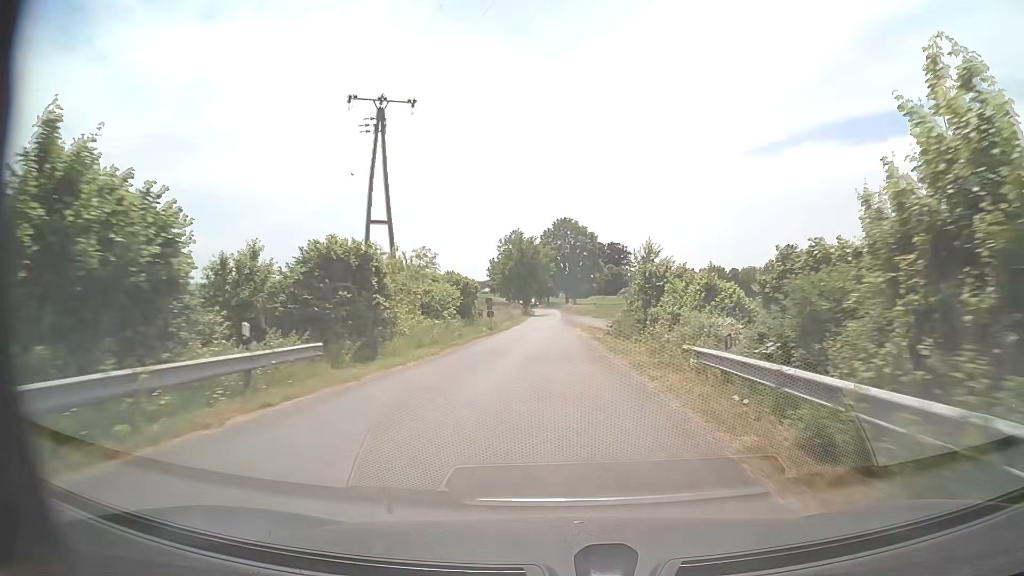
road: unclassified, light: Day
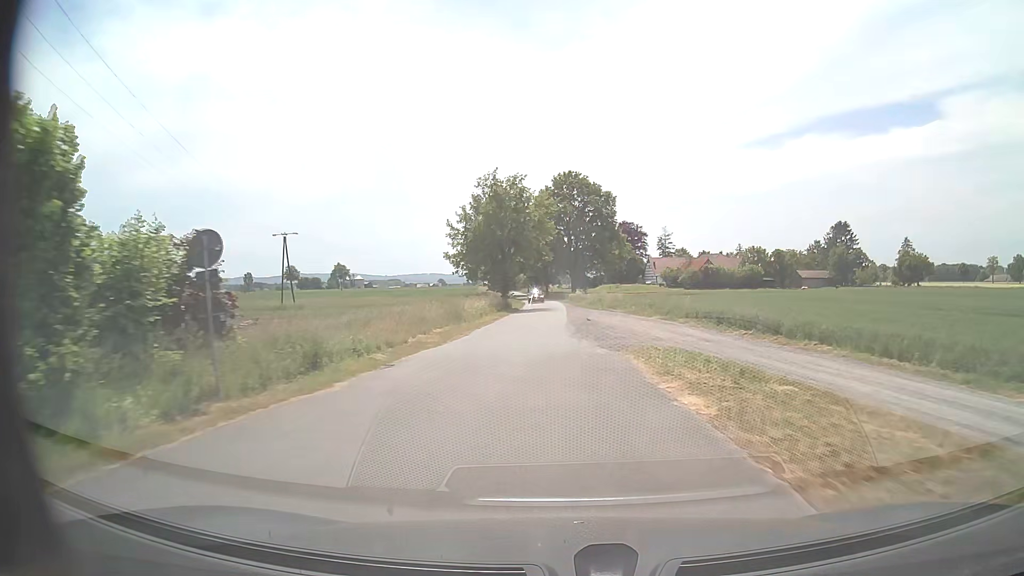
(-0.1, +43.3) m; 0°
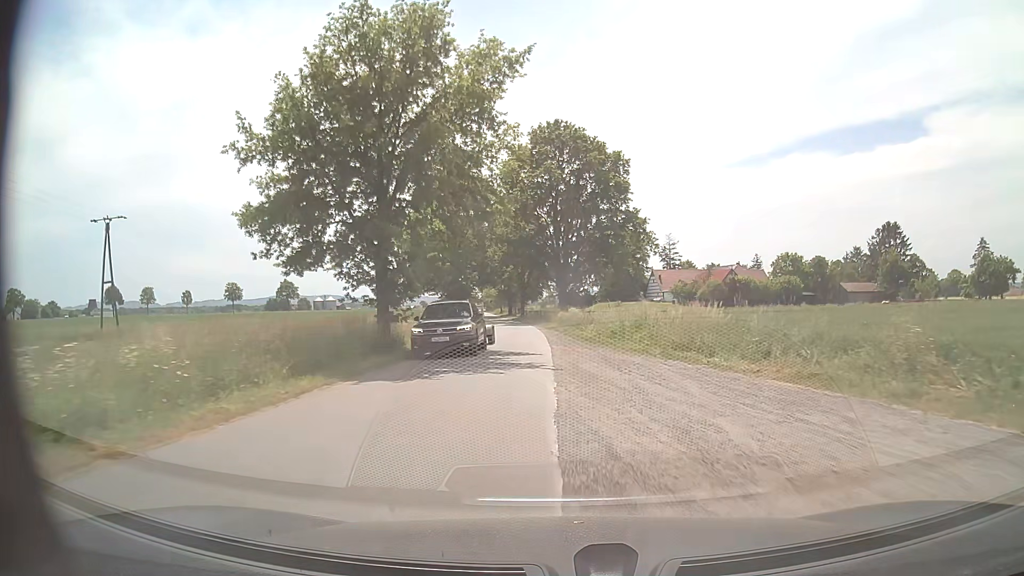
(+0.4, +38.3) m; +1°
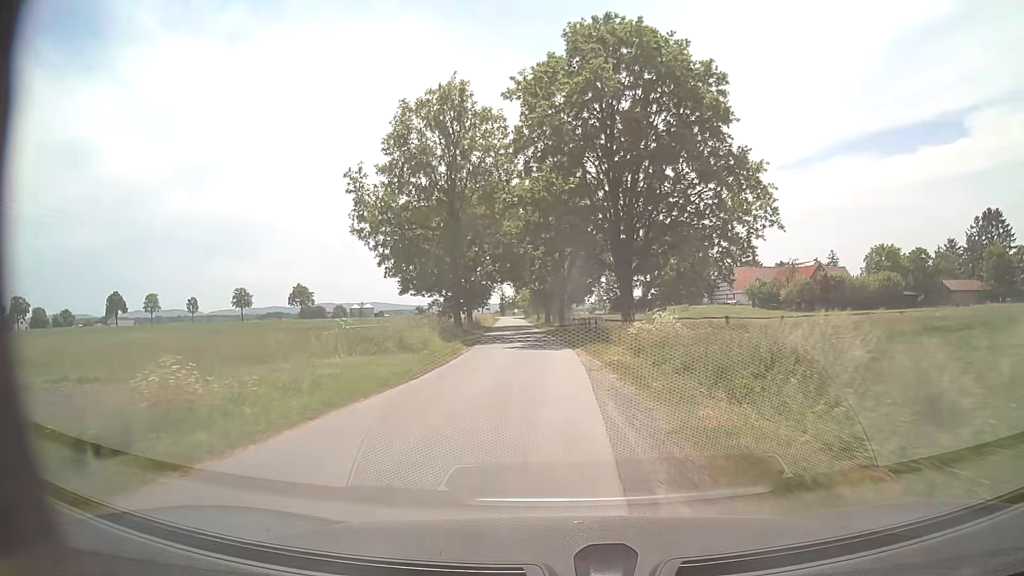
(-0.5, +25.9) m; -4°
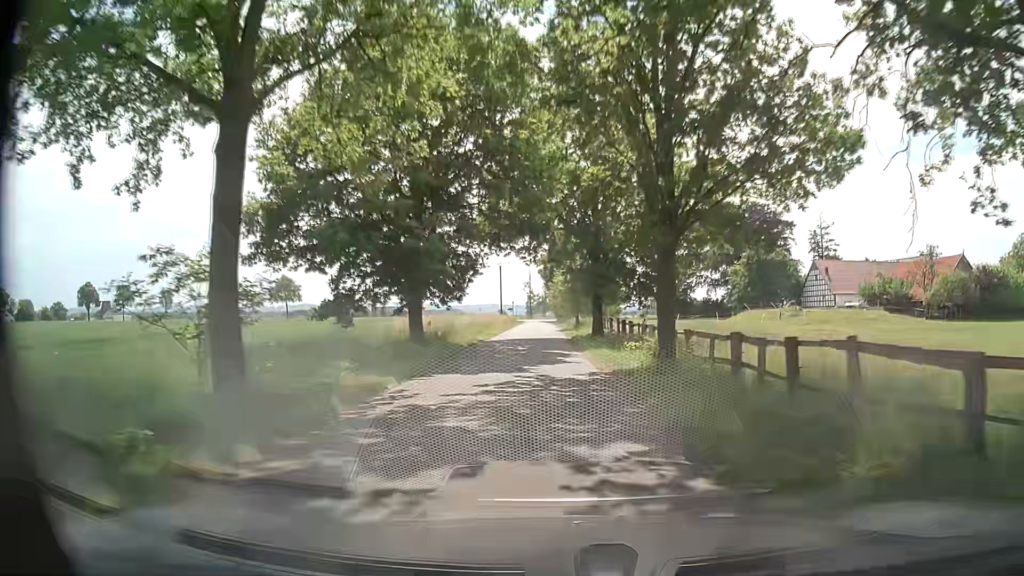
(-1.3, +35.6) m; -3°
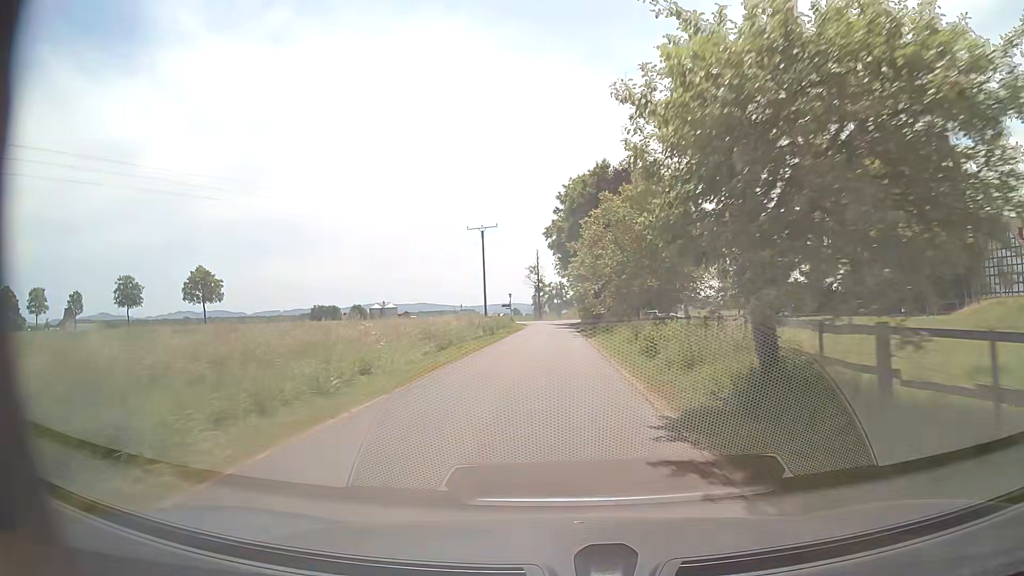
(-0.3, +47.1) m; -1°
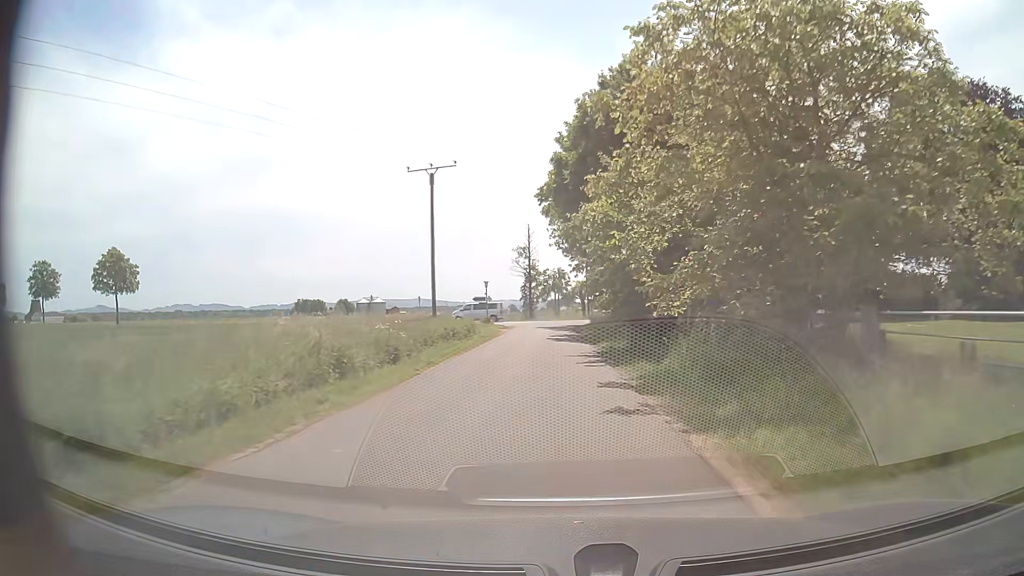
(0.0, +25.9) m; 0°
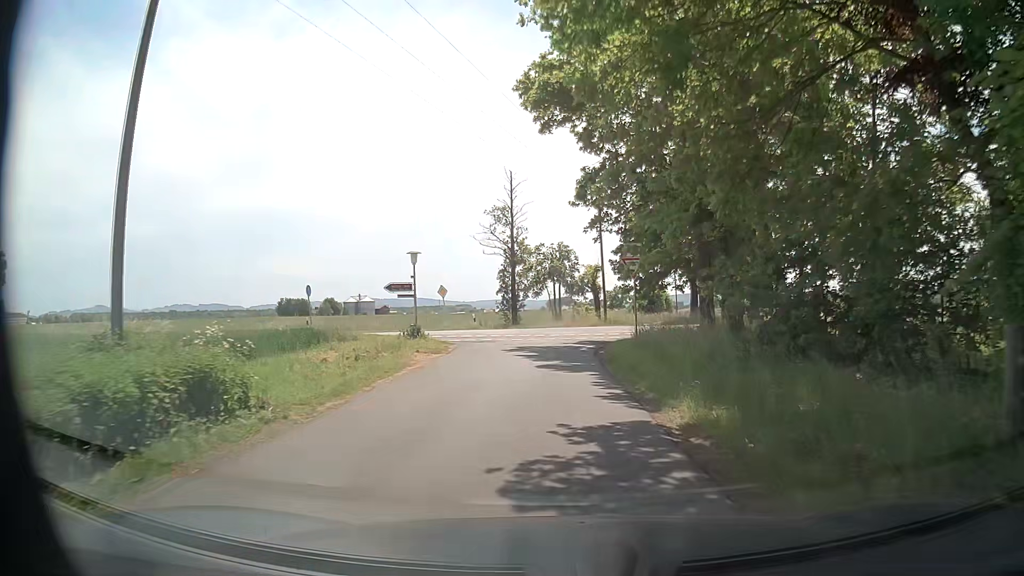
(0.0, +28.6) m; 0°
(0, +10) (0, +20) (+1, +30) (-5, +38) (-14, +40) (-24, +41) (-34, +42) (-44, +43) (-54, +44) (-64, +45) m
